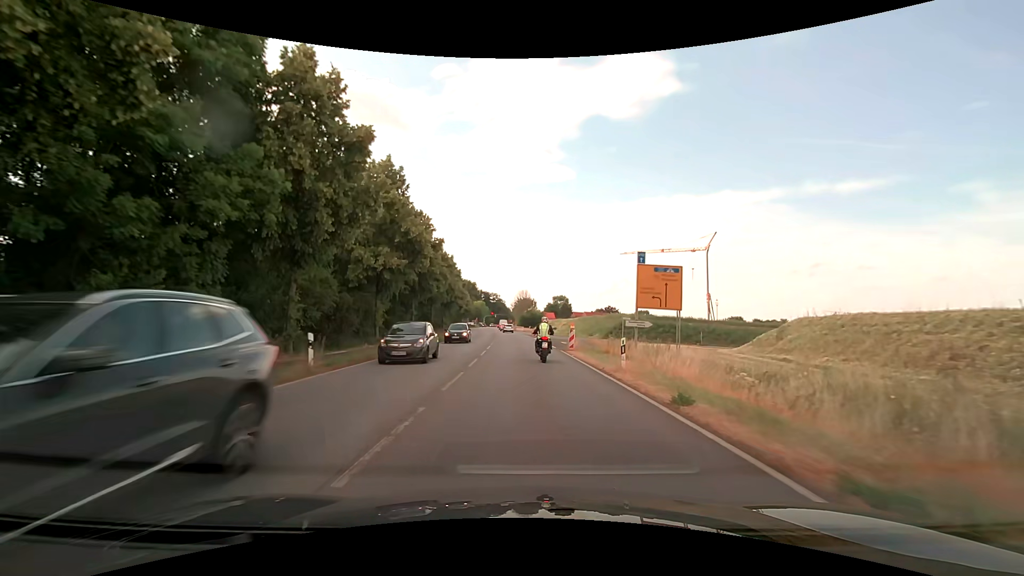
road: primary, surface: asphalt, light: Day
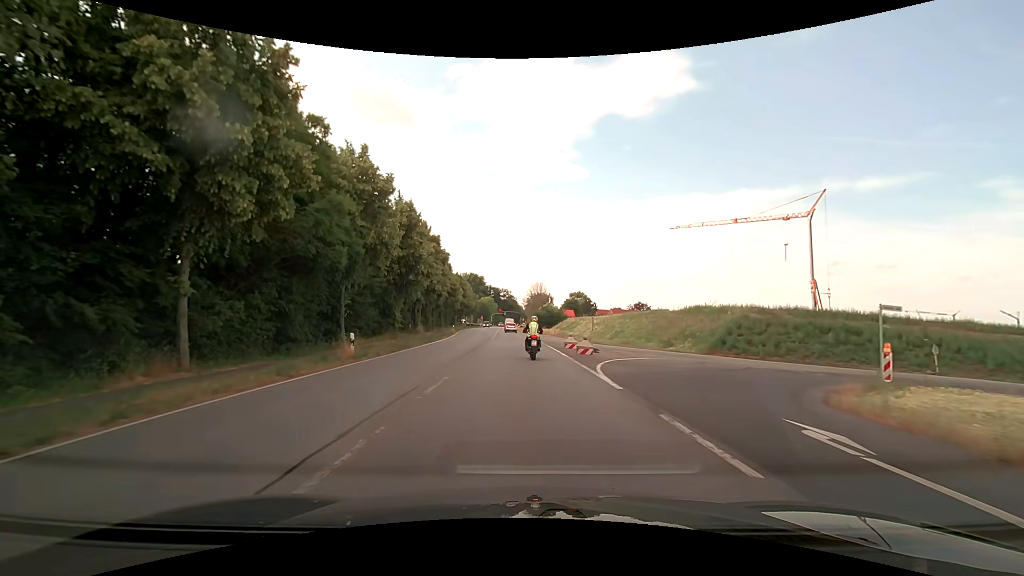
(-0.3, +37.6) m; -1°
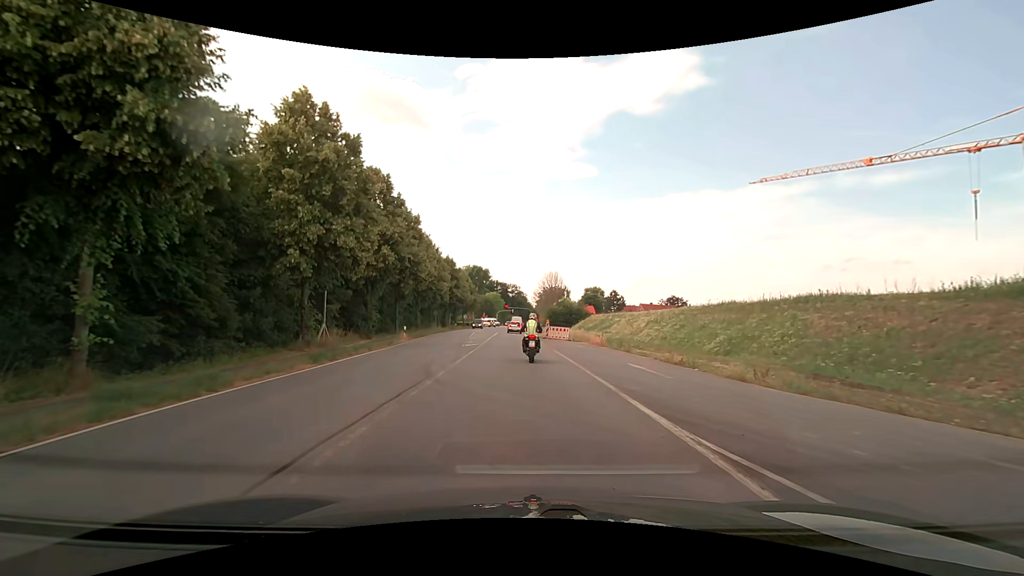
(-0.4, +33.1) m; -1°
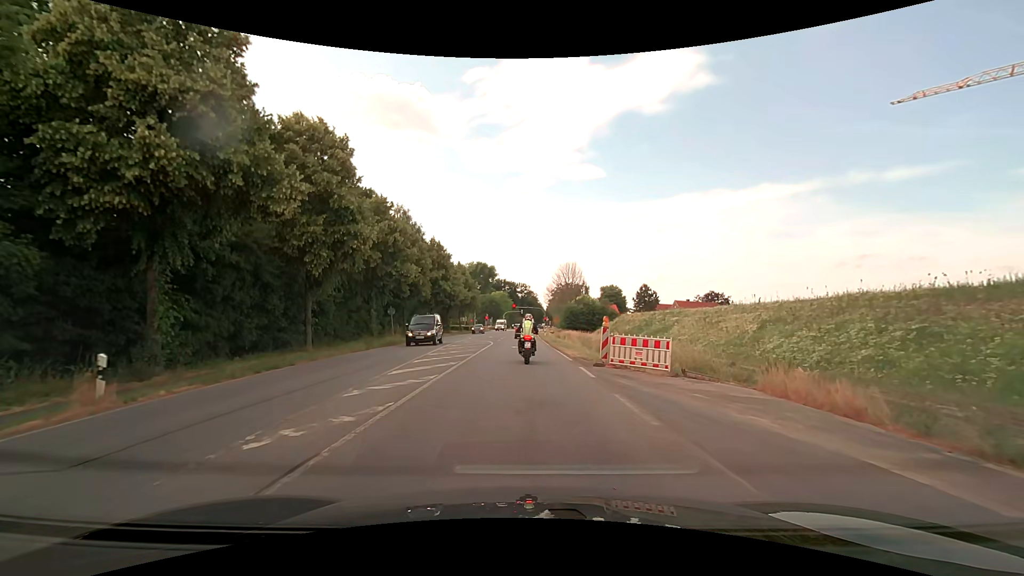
(-0.2, +26.3) m; -1°
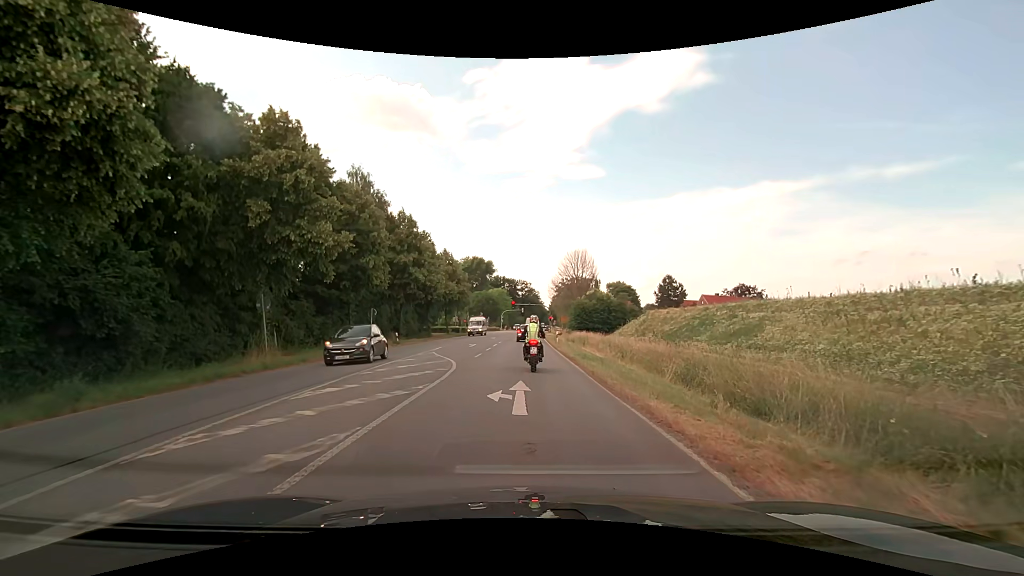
(-0.1, +19.7) m; 0°
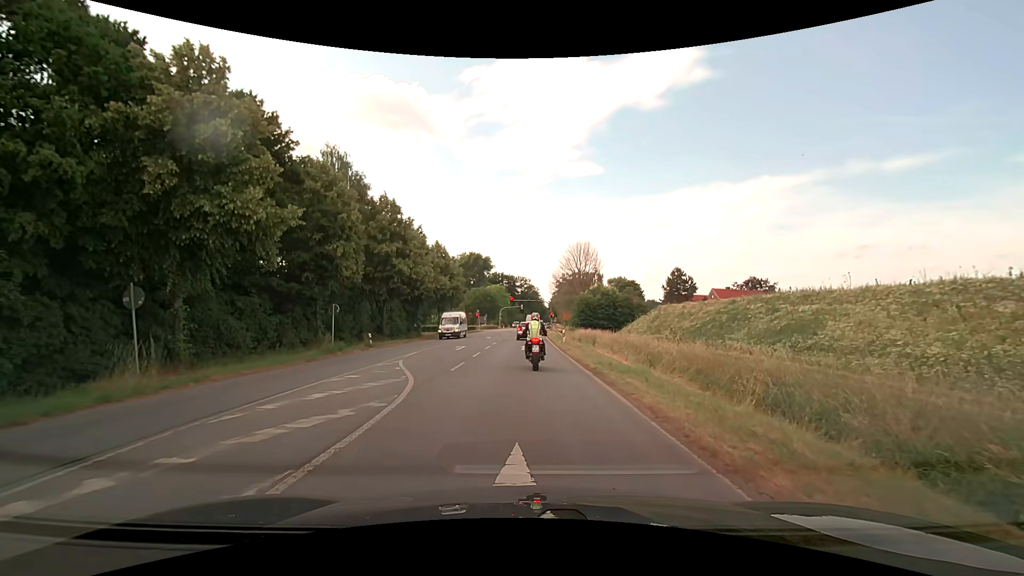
(0.0, +6.7) m; 0°
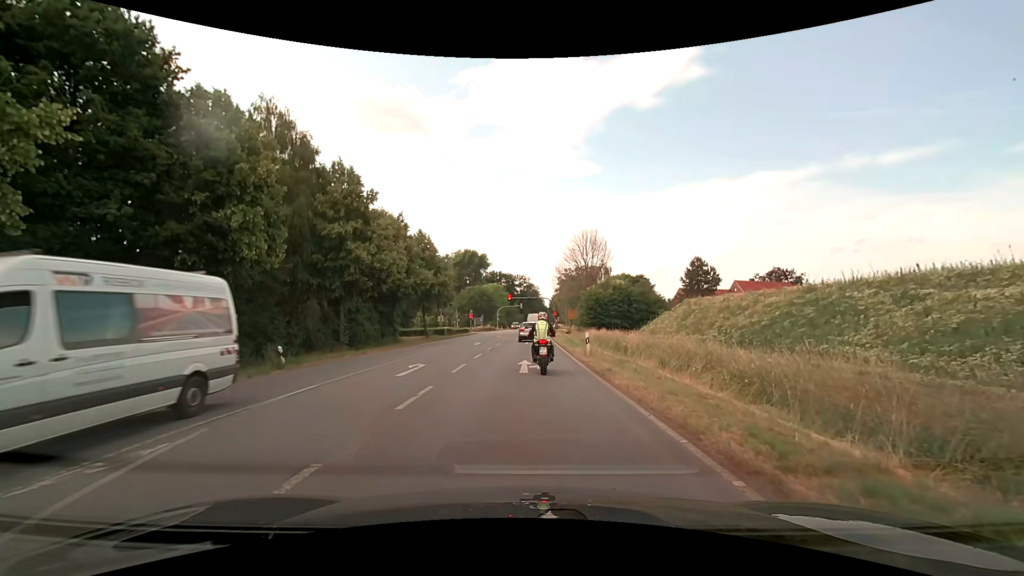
(0.0, +12.0) m; 0°
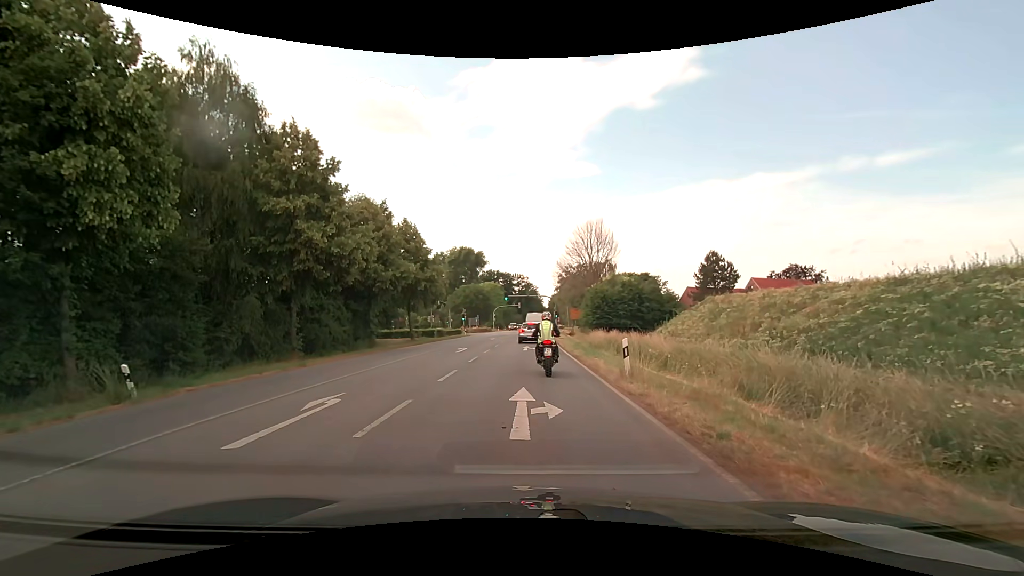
(0.0, +7.9) m; 0°
(0, +10) (0, +20) (0, +30) (0, +40) (+1, +50) (+1, +60) (+1, +70) (+2, +80) (+2, +90) (+3, +100) m
